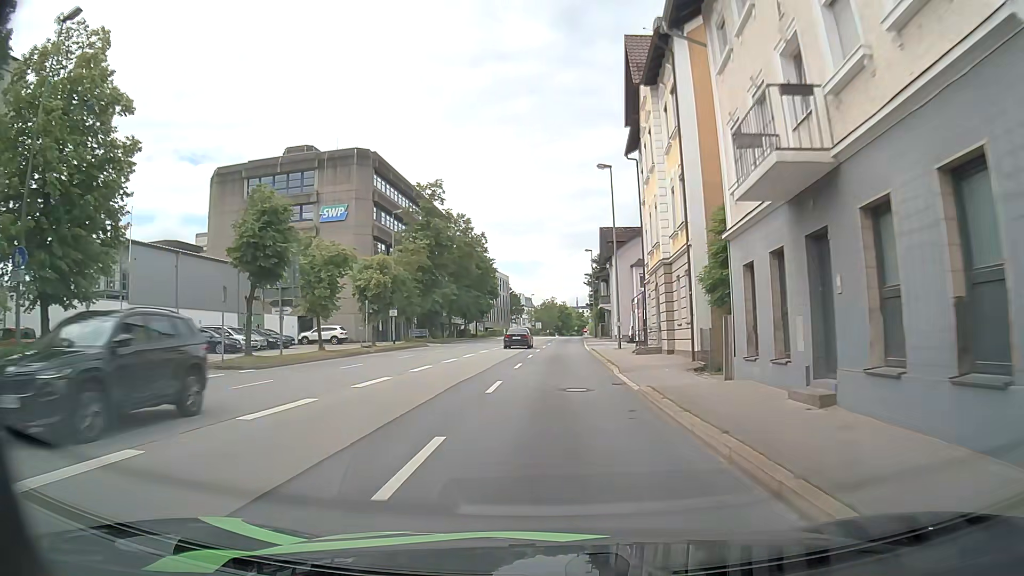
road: primary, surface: asphalt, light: Day
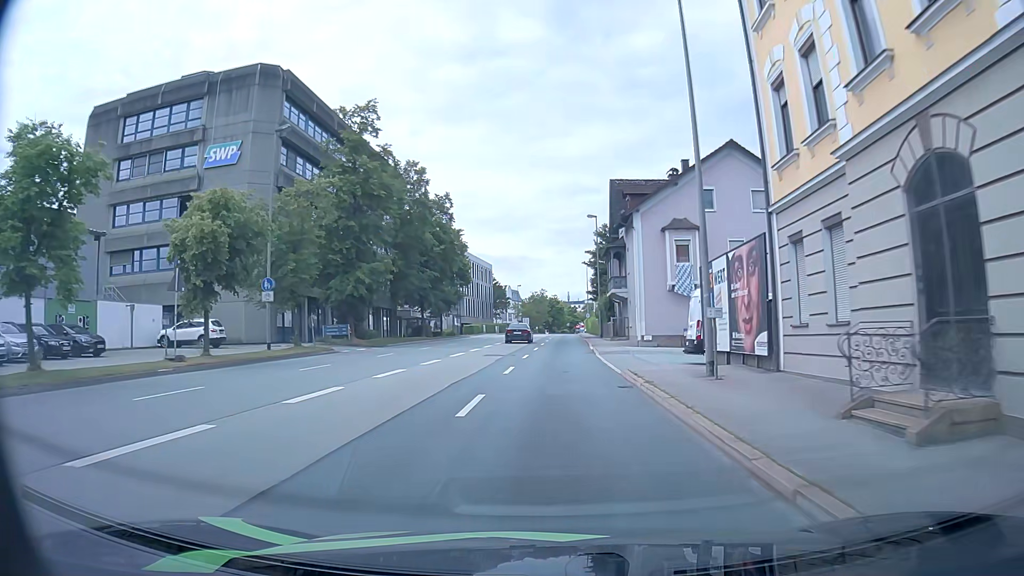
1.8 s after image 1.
(+0.3, +22.2) m; +1°
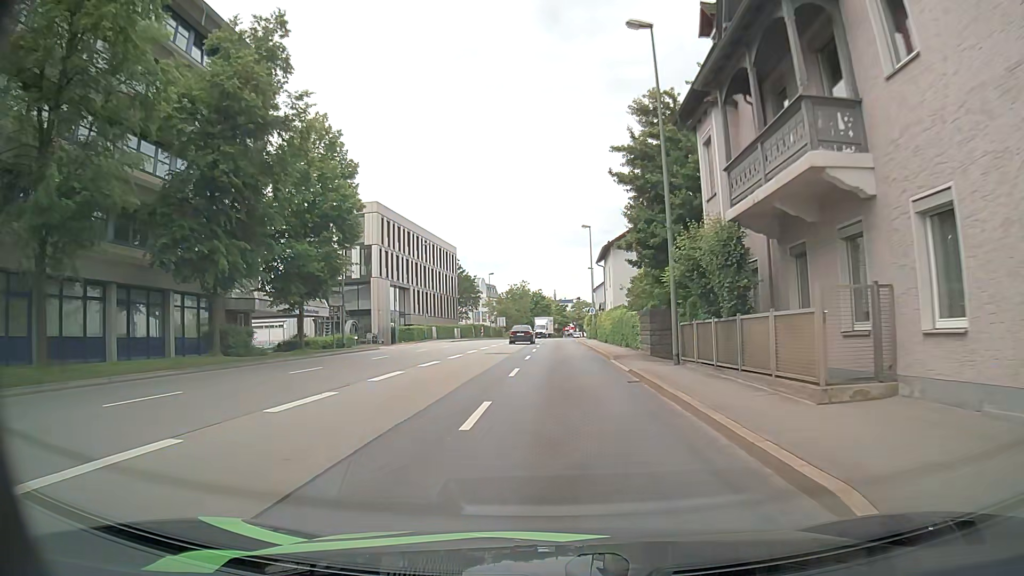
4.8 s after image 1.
(+0.5, +37.2) m; +1°
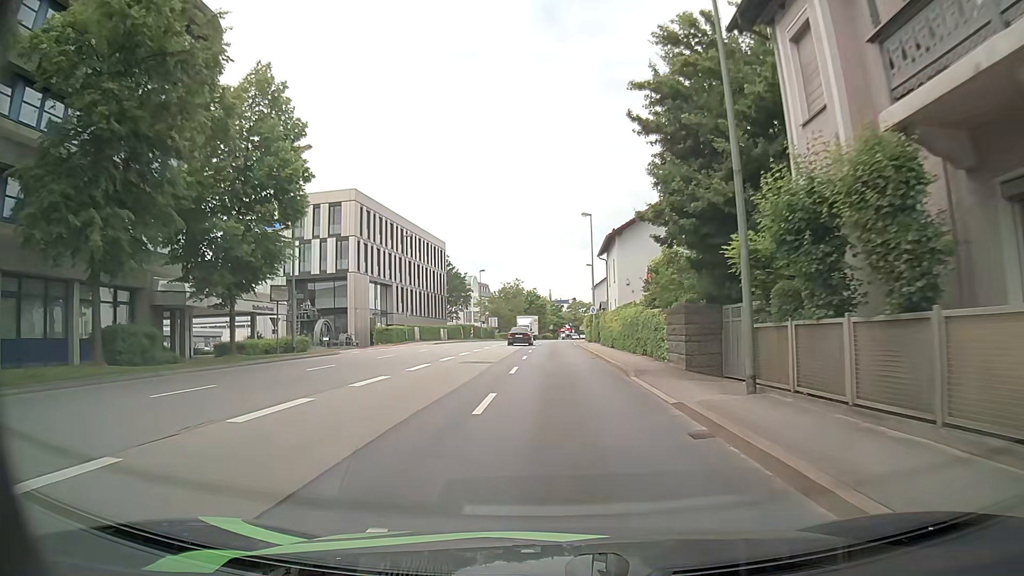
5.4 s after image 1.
(0.0, +7.3) m; 0°
(0, +10) (0, +20) (0, +30) (0, +40) (0, +50) (0, +60) (+1, +70) (+1, +80) (+2, +90) (+4, +100) m
